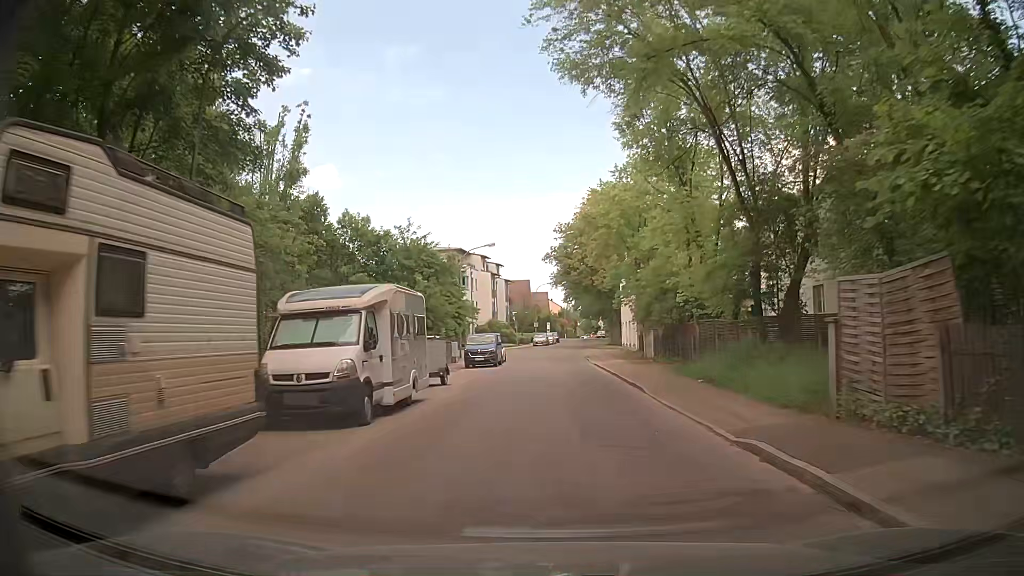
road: unclassified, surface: asphalt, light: Day
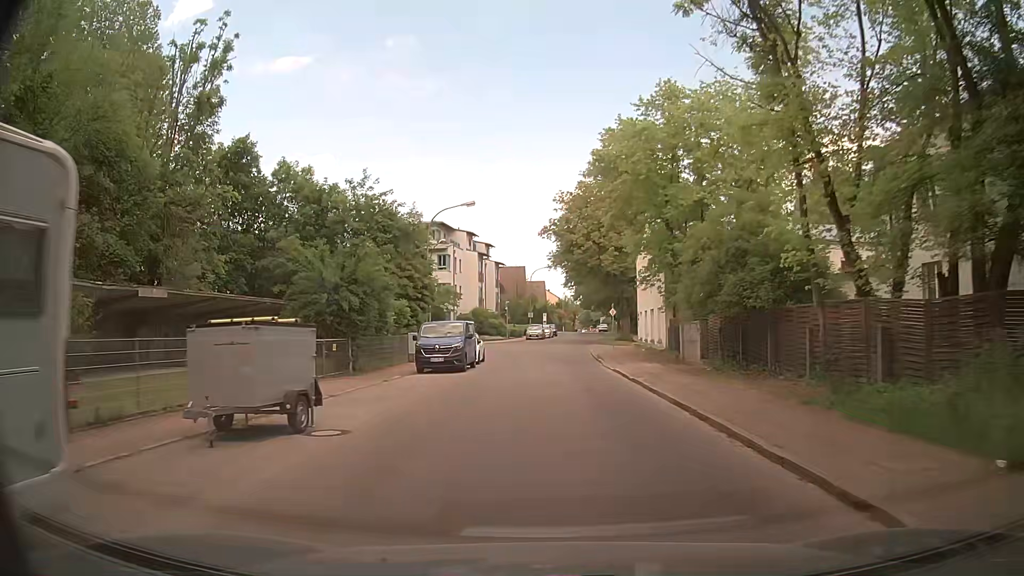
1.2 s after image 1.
(+0.3, +13.4) m; 0°
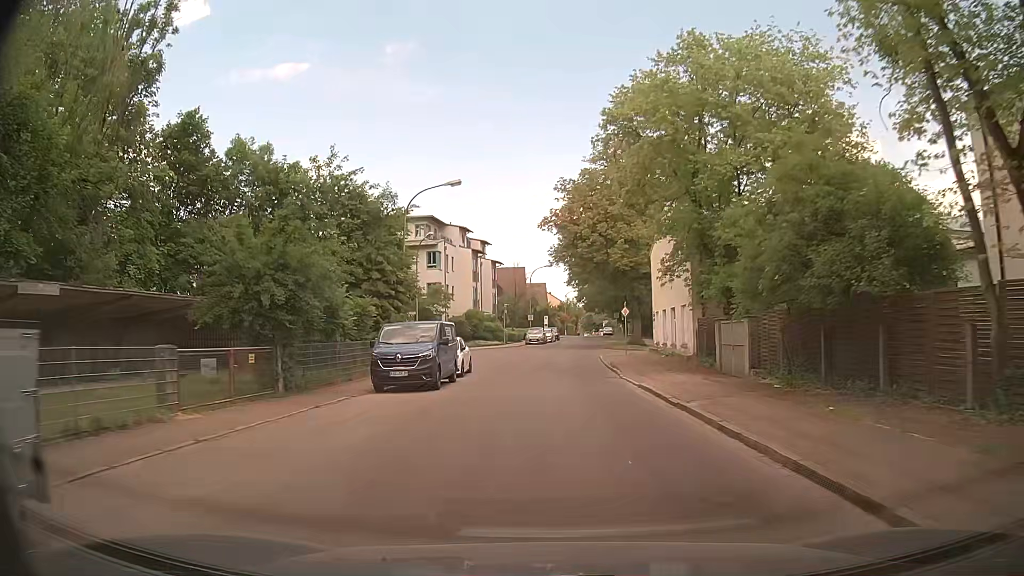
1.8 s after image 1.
(+0.1, +6.6) m; +1°
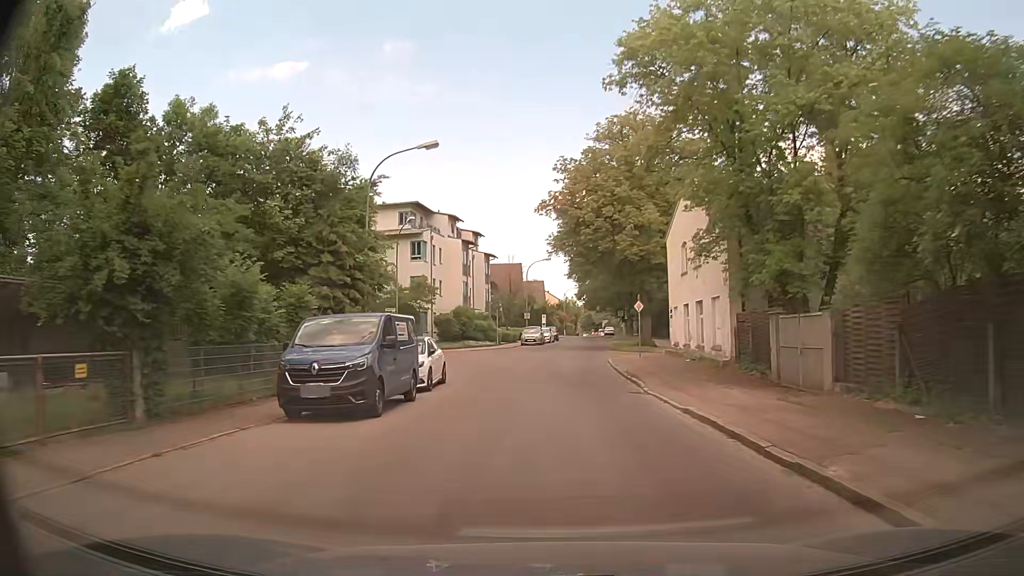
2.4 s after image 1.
(-0.1, +6.6) m; 0°
